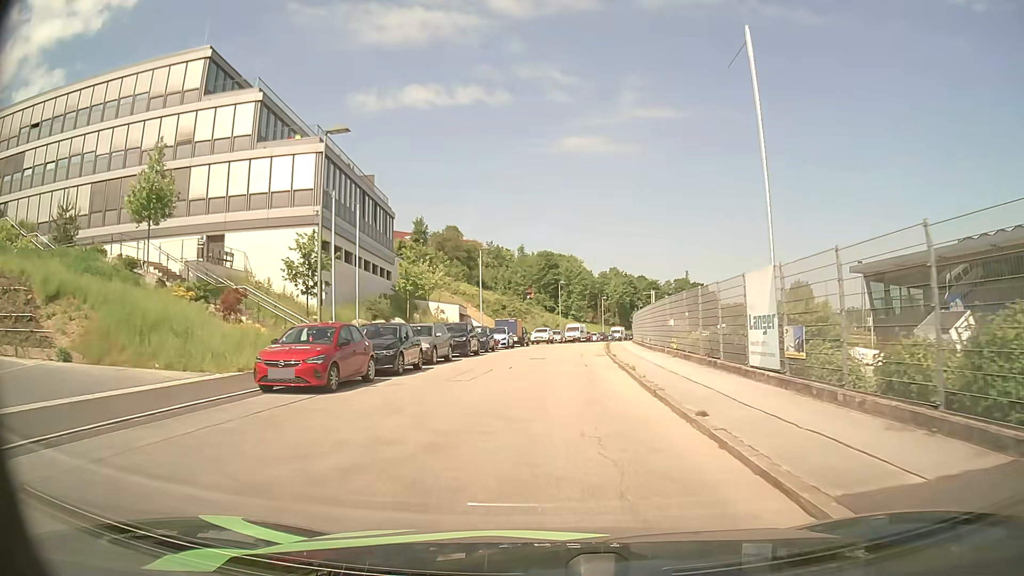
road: residential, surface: asphalt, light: Day
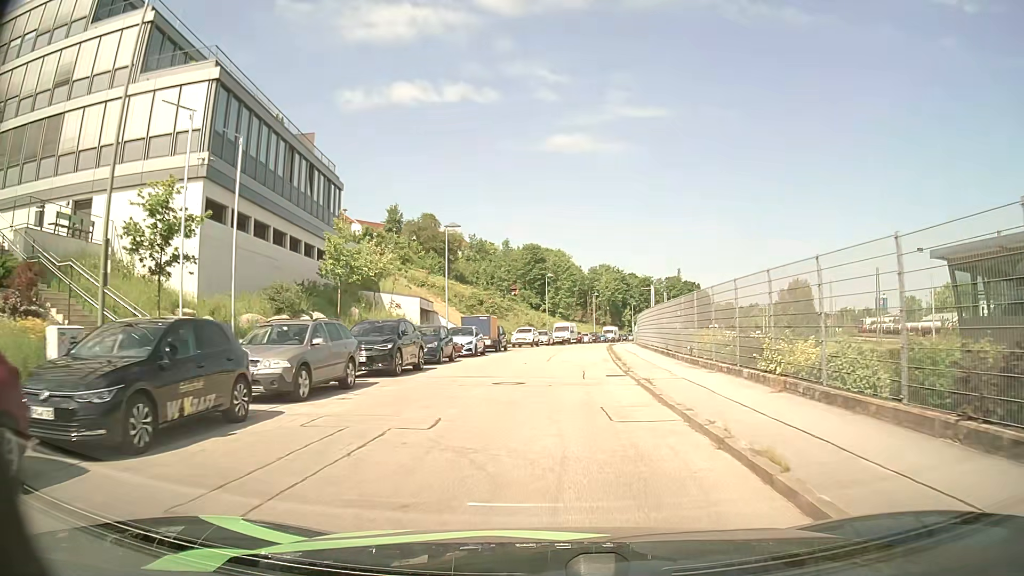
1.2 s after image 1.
(+0.1, +11.9) m; +1°
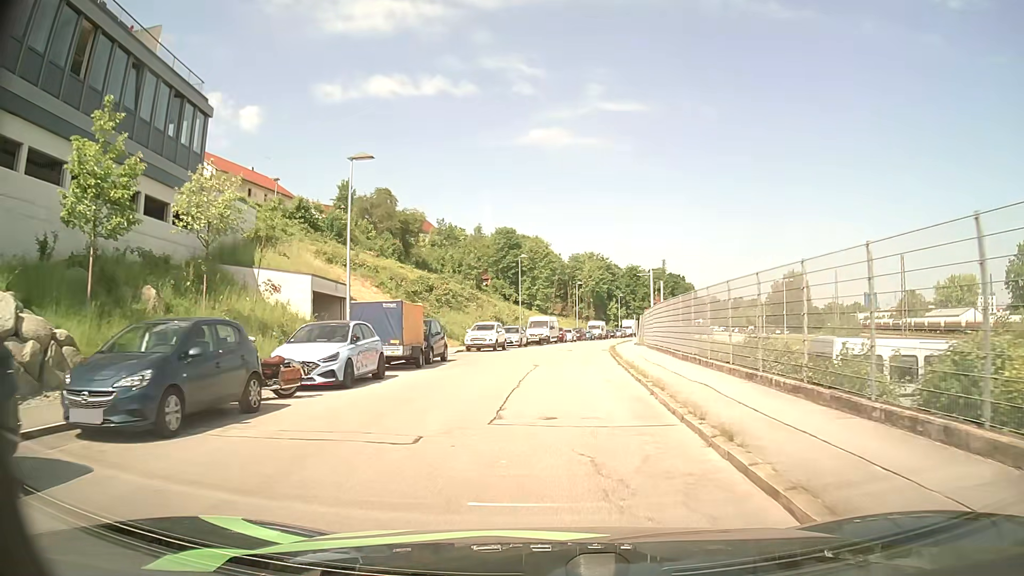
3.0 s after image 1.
(+0.4, +17.1) m; +2°
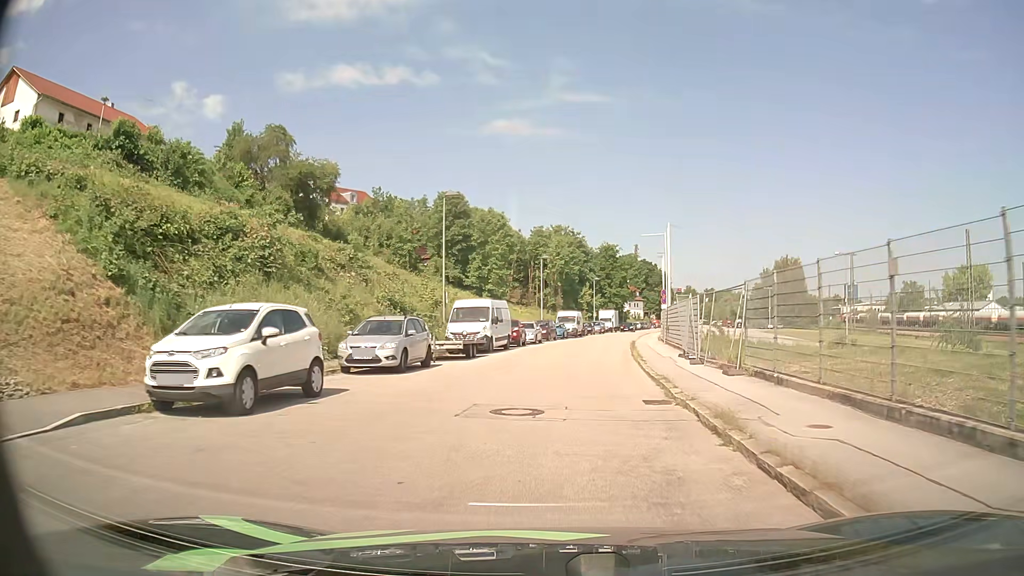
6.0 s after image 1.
(+0.8, +28.4) m; +3°
(0, +10) (+1, +20) (+2, +30) (+3, +40) (+4, +50) (+6, +60) (+8, +69) (+10, +79) (+12, +89) (+14, +99) m
